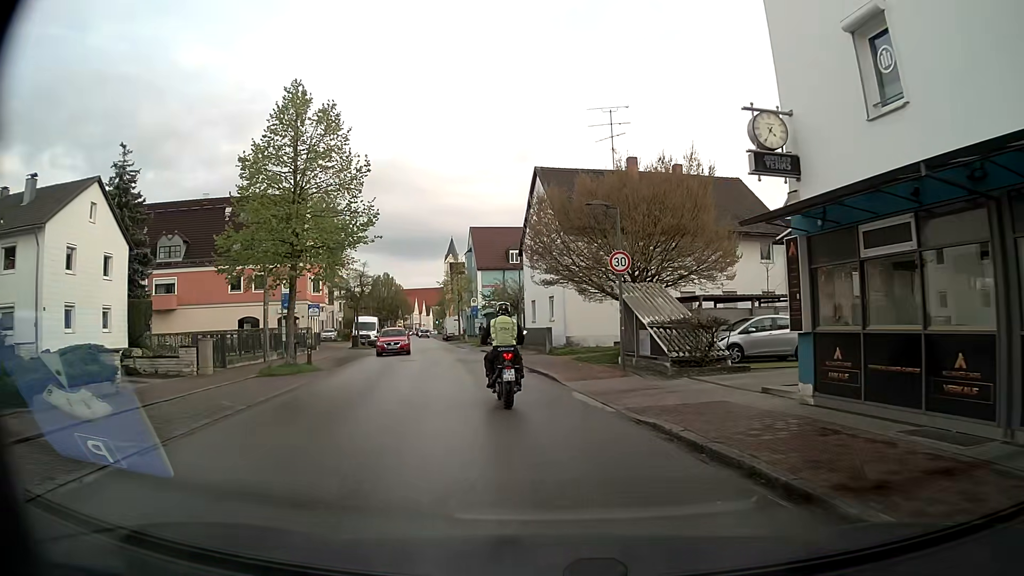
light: Day
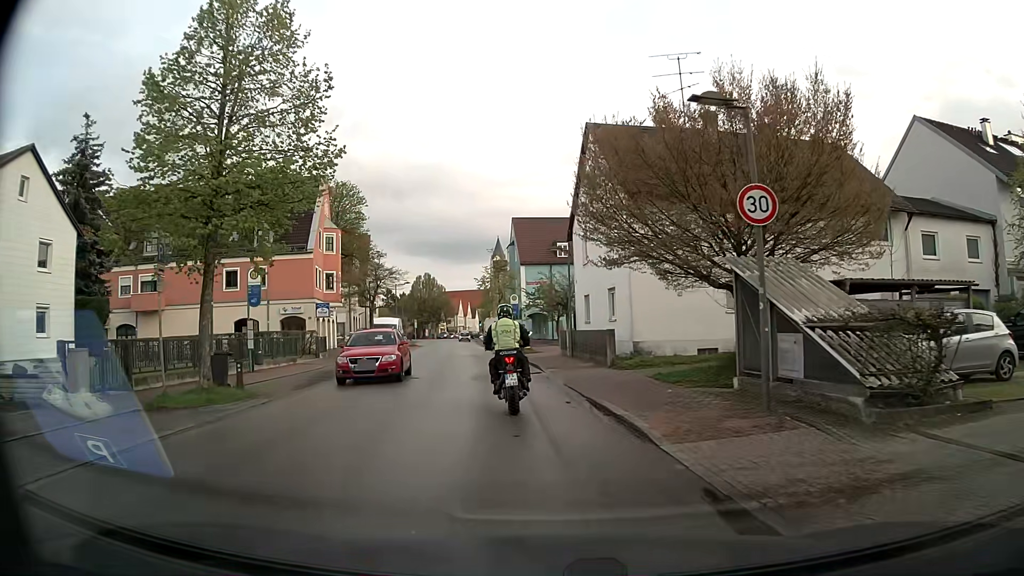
(-0.3, +8.7) m; -5°
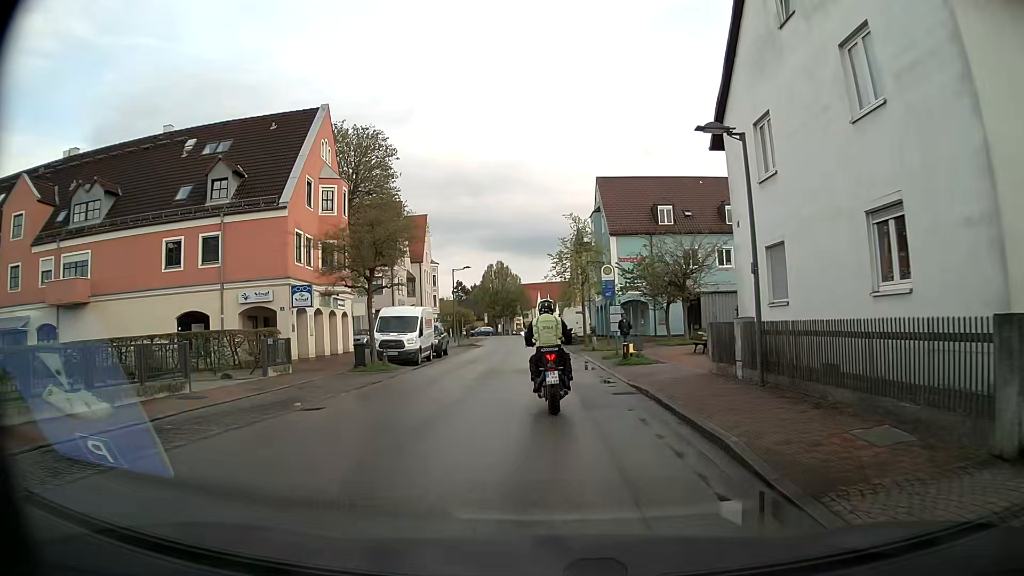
(-1.0, +16.9) m; -6°
(0, +10) (-1, +20) (-1, +30) (-1, +40) (-1, +50) (-2, +60) (-3, +70) (-4, +80) (-4, +90) (-5, +100) m
